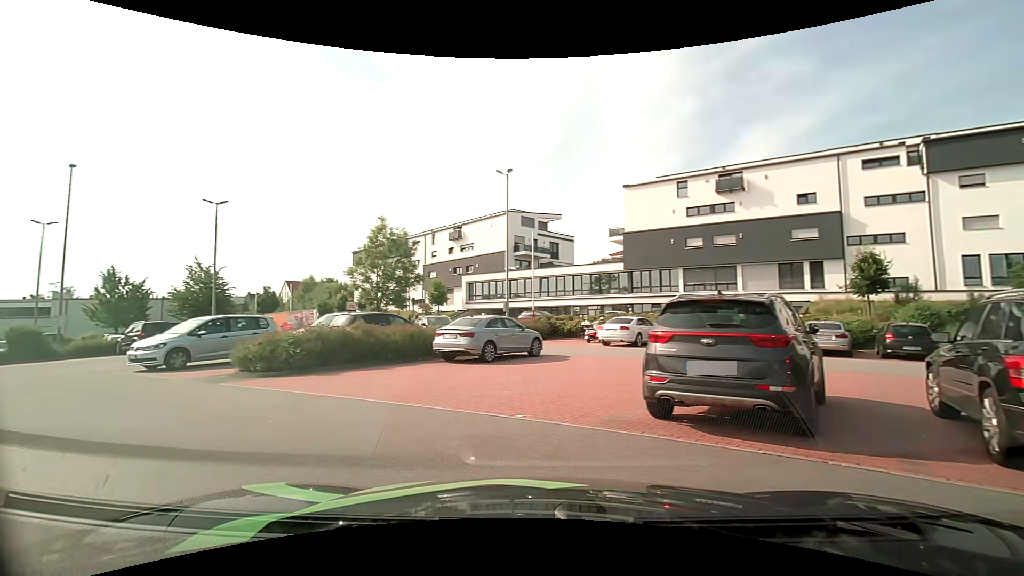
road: residential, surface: asphalt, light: Day
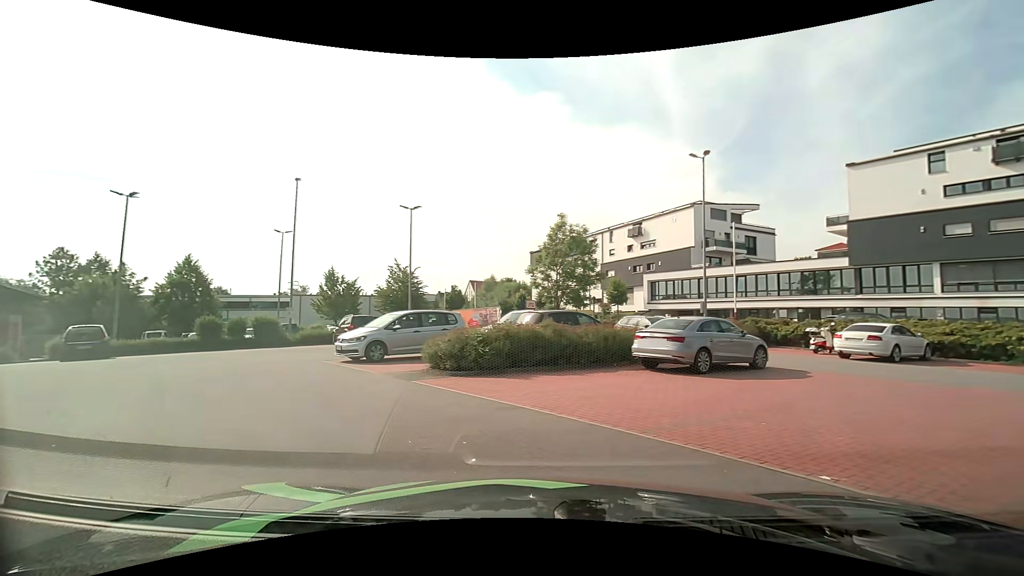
(-0.4, +2.0) m; -19°
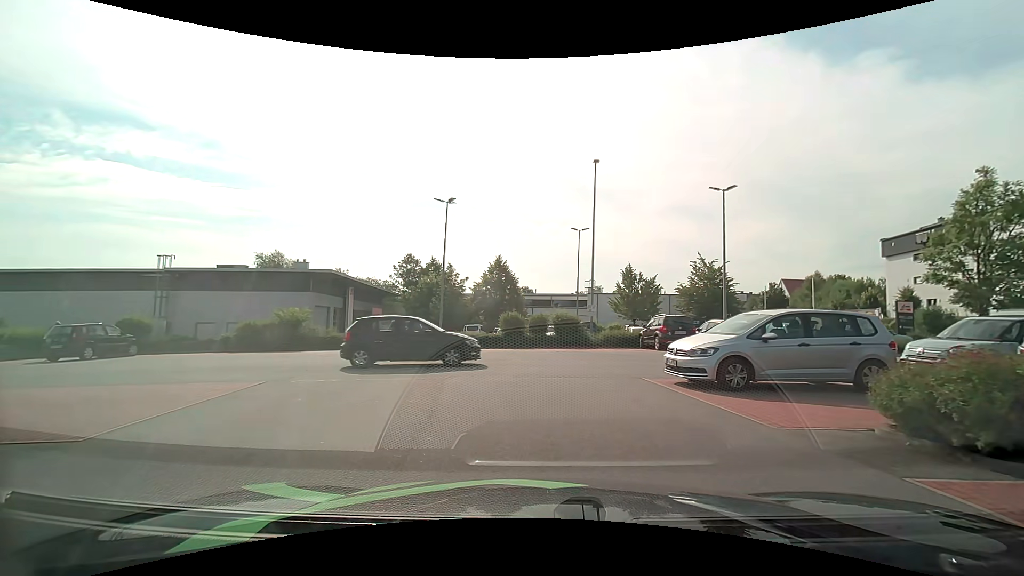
(-1.9, +5.4) m; -33°
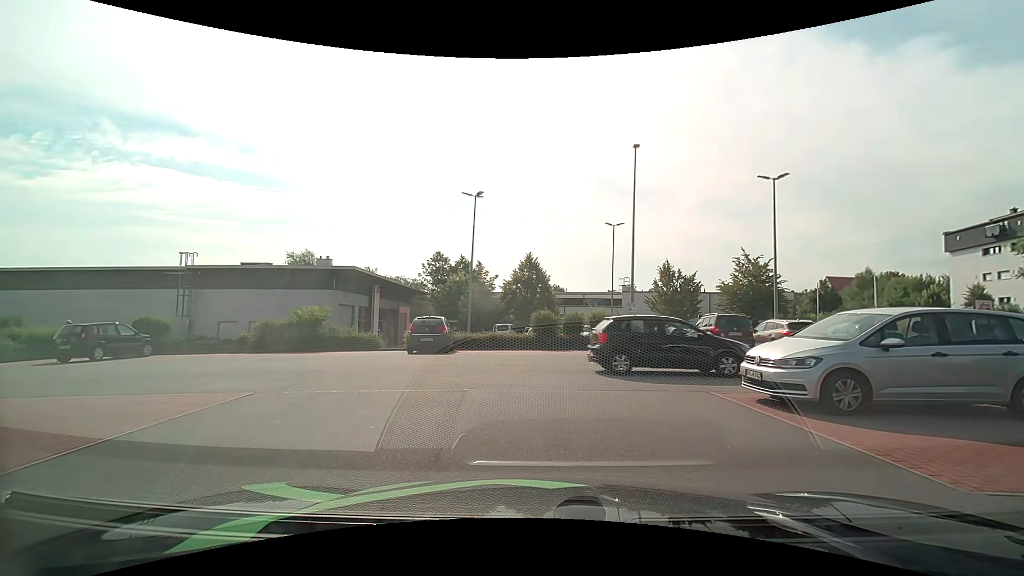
(-0.1, +2.0) m; -2°
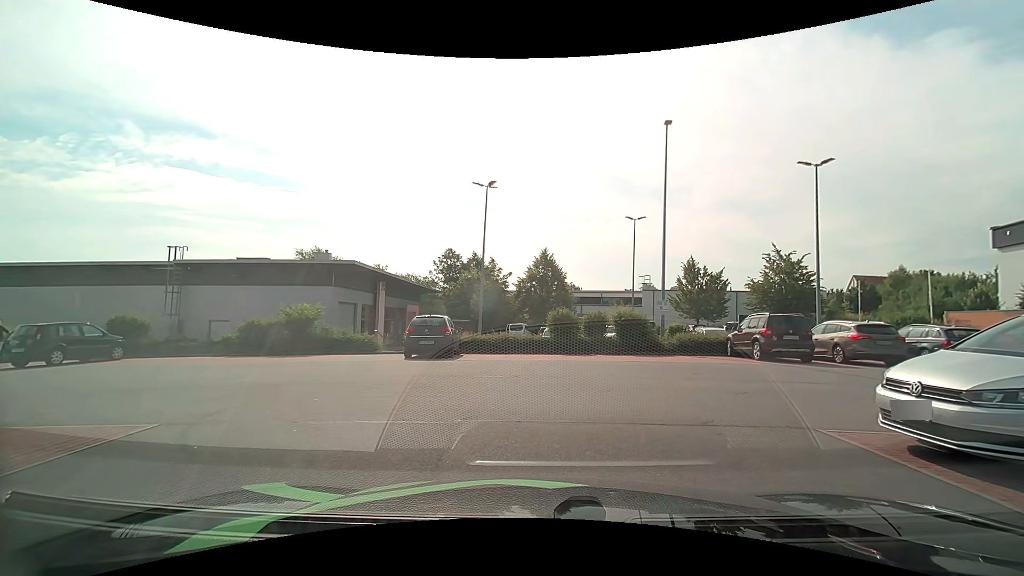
(-0.1, +2.9) m; -2°
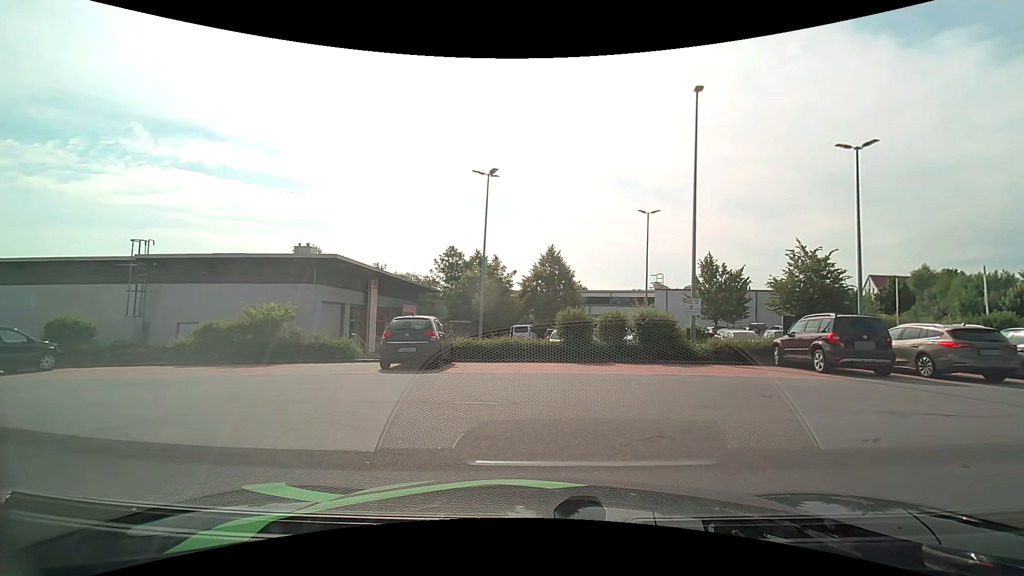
(0.0, +3.4) m; -1°
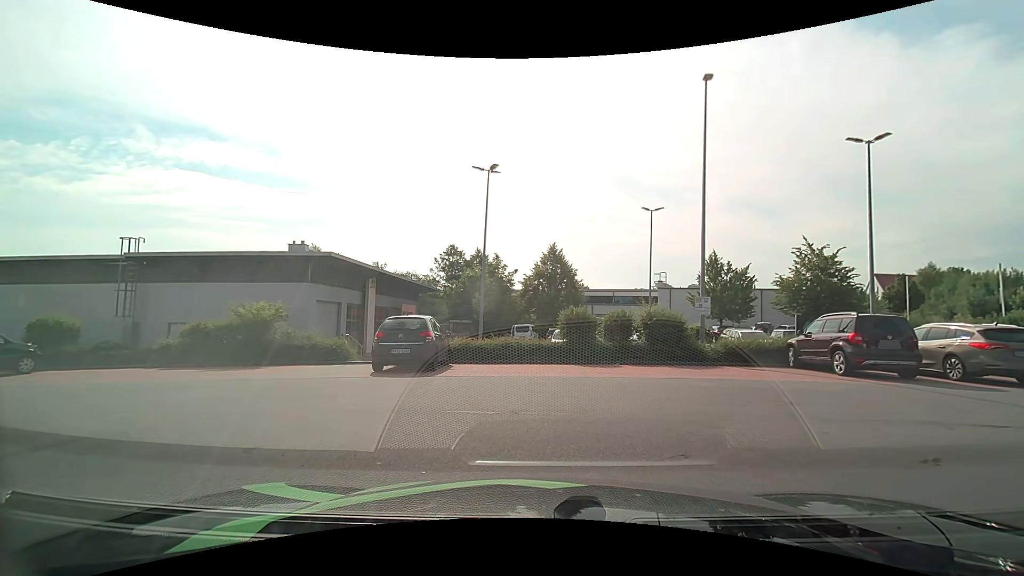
(0.0, +0.8) m; 0°
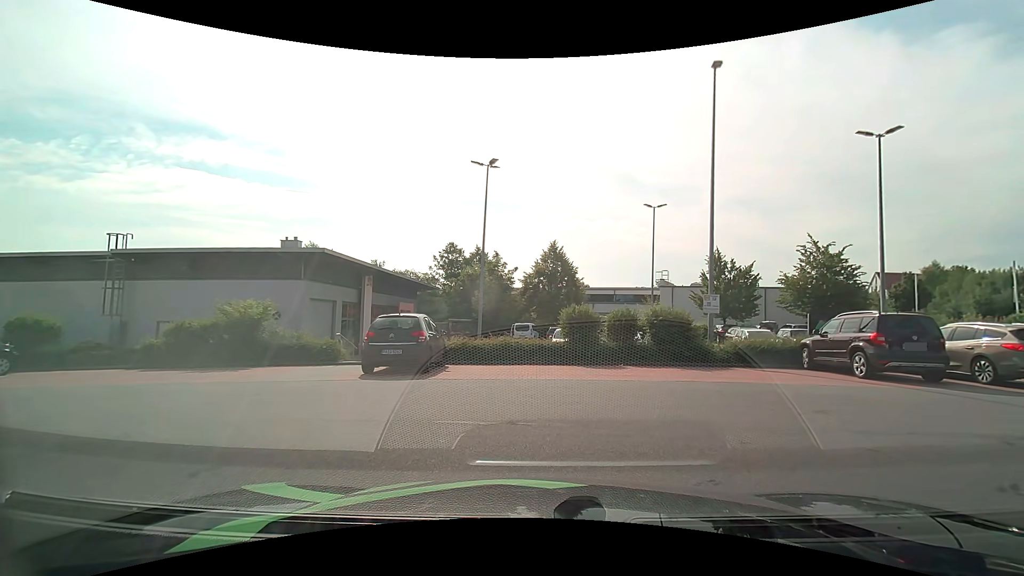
(0.0, +0.8) m; 0°
